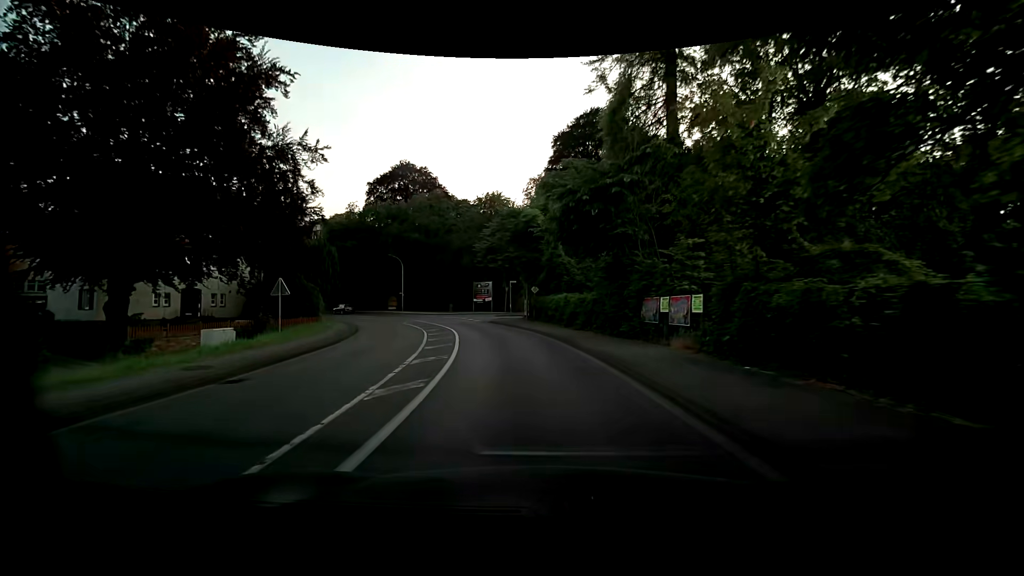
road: primary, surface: asphalt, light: Day
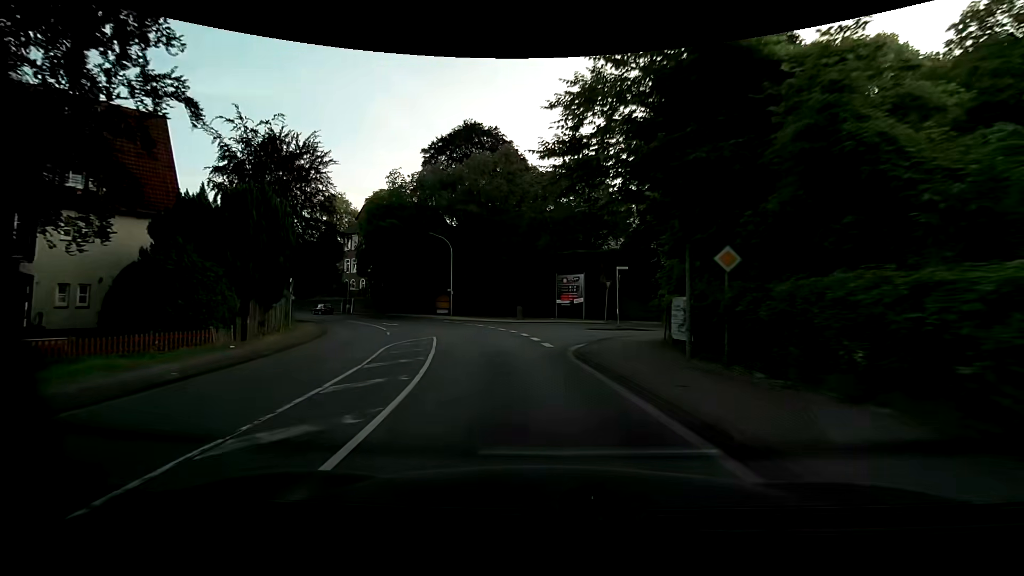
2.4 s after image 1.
(-1.7, +23.3) m; -10°
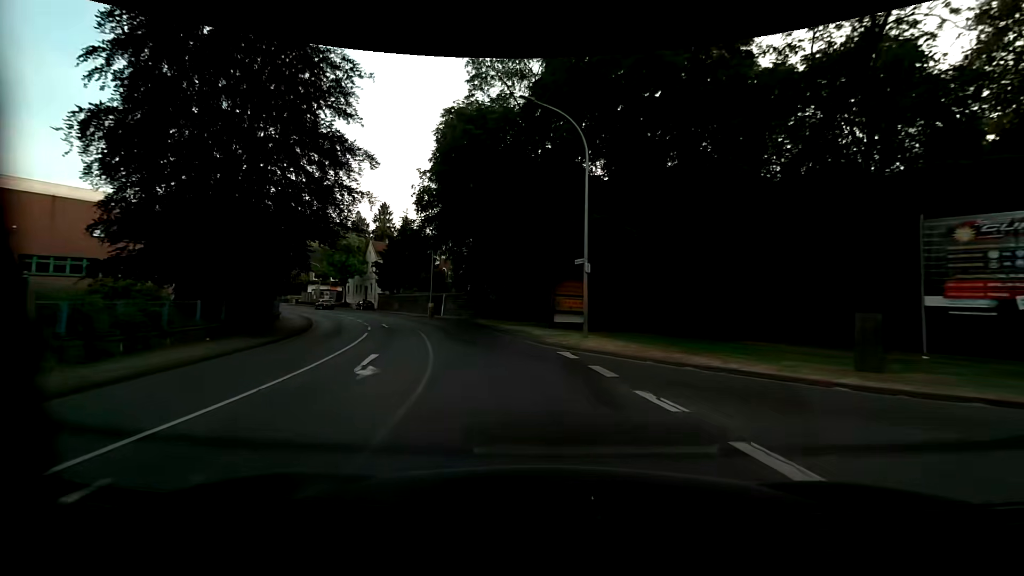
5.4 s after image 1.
(-4.7, +30.2) m; -17°
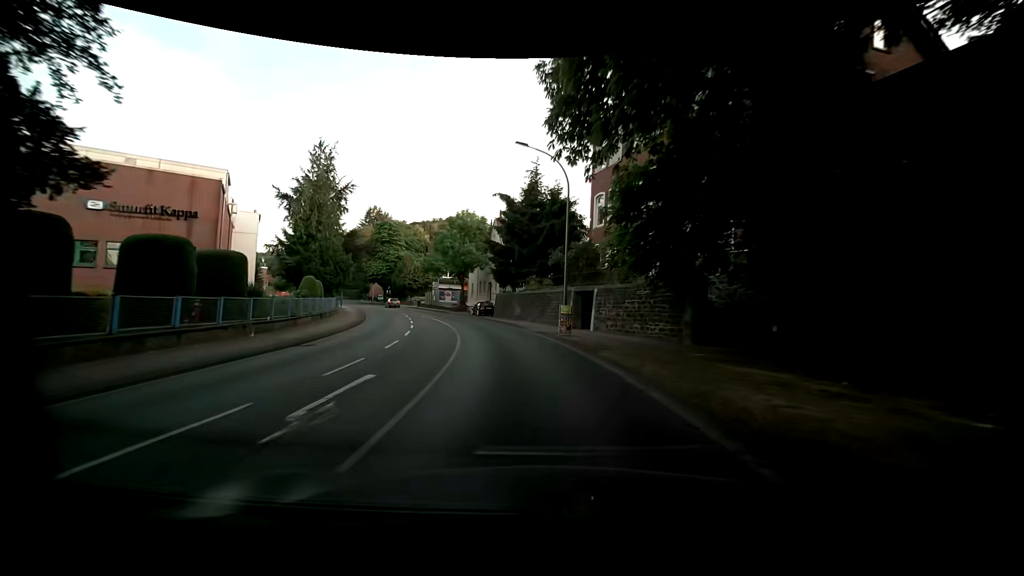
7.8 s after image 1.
(-4.5, +25.5) m; -19°
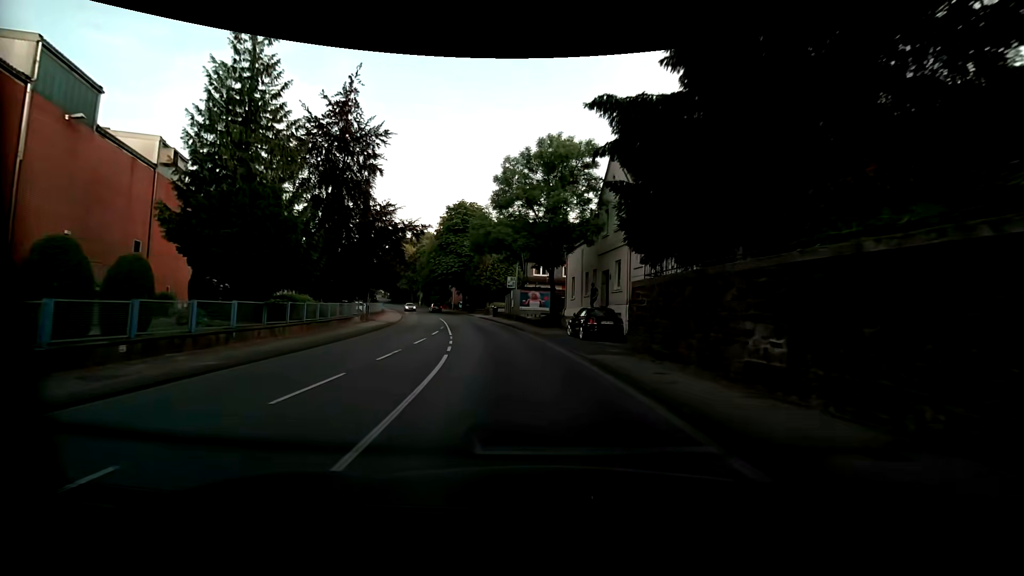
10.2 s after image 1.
(-2.8, +27.7) m; -12°
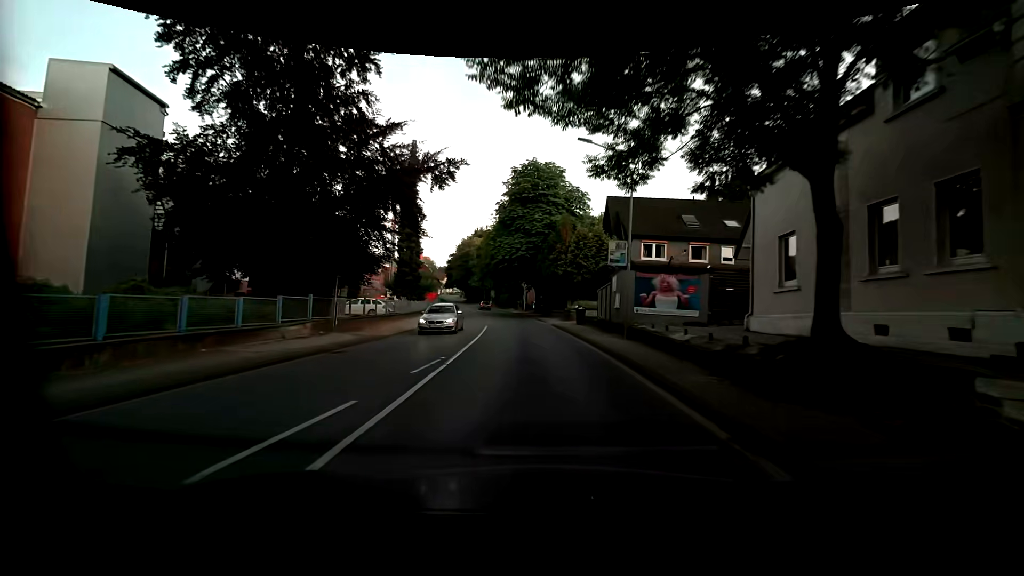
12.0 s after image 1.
(-2.1, +21.9) m; -10°
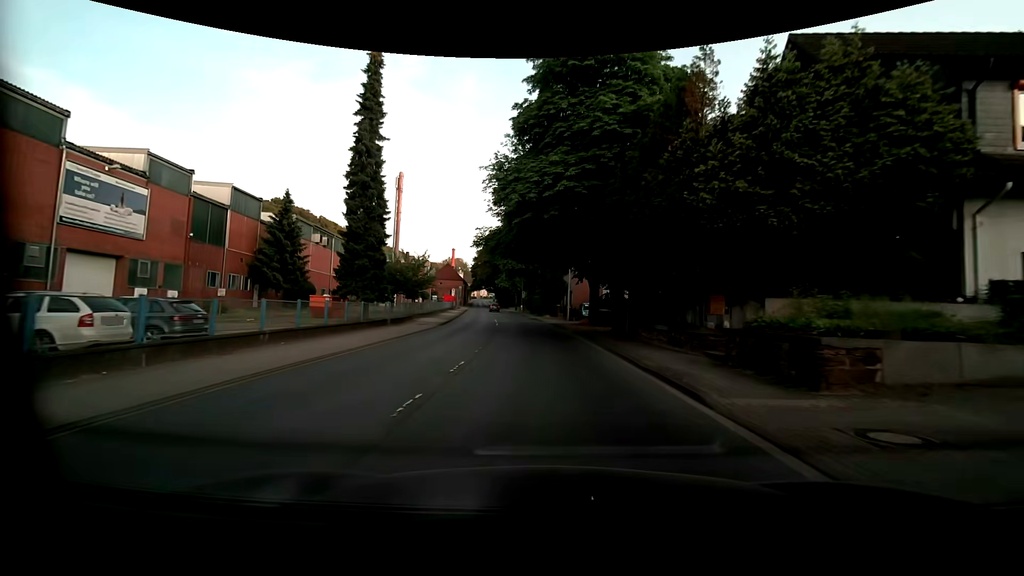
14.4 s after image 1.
(-1.2, +28.8) m; -4°
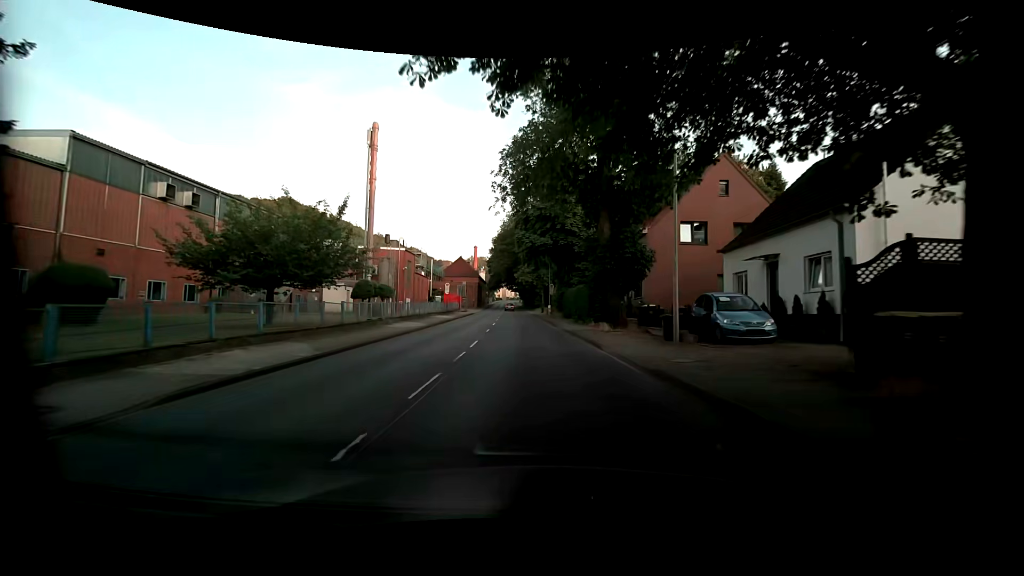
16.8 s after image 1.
(-0.9, +29.2) m; -3°
(0, +10) (0, +20) (-1, +30) (-2, +40) (-2, +50) (-3, +60) (-4, +70) (-4, +80) (-5, +90) (-6, +100) m
